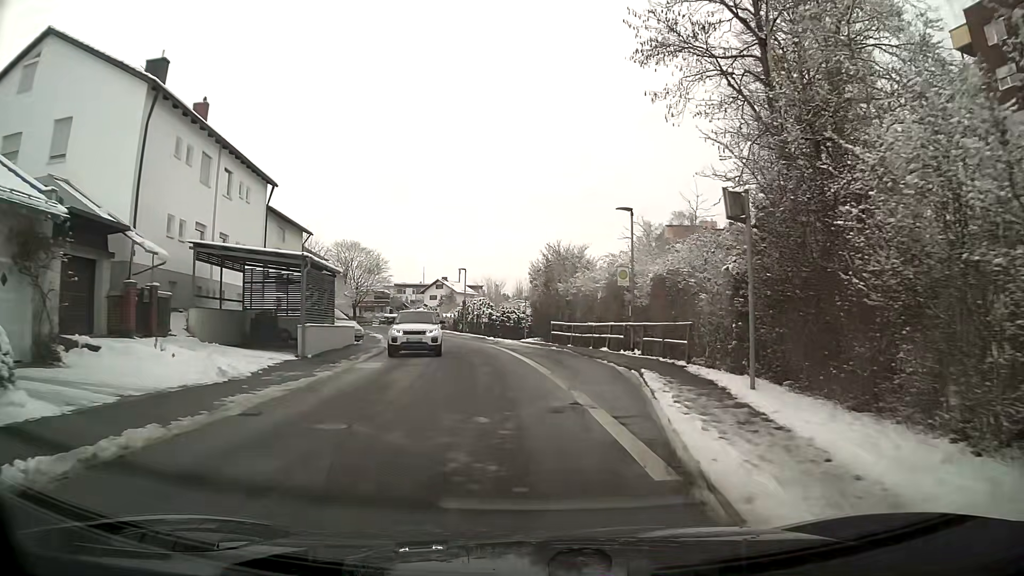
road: residential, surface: asphalt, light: Day
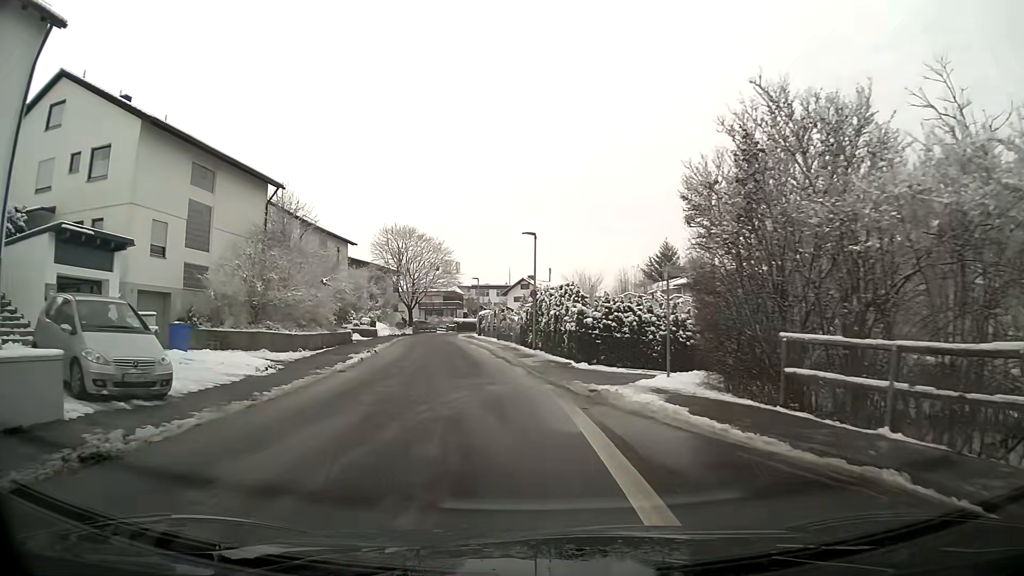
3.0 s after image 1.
(-1.5, +24.0) m; -9°
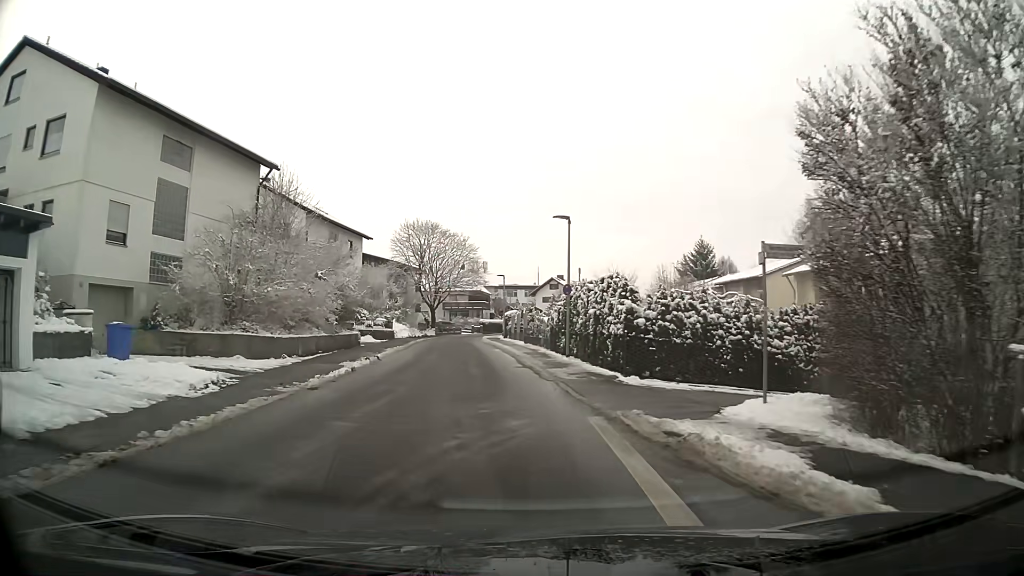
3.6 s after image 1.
(-0.1, +4.8) m; -2°
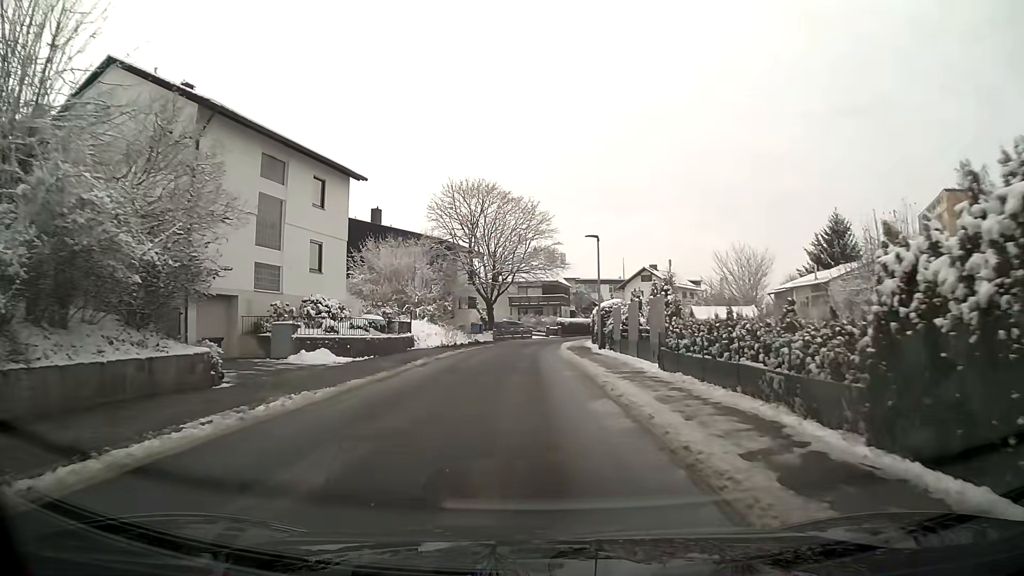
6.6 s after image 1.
(-1.5, +24.3) m; -6°
(0, +10) (0, +20) (0, +30) (0, +40) (+1, +50) (+3, +60) (+6, +69) (+11, +78) (+16, +87) (+21, +95) m
